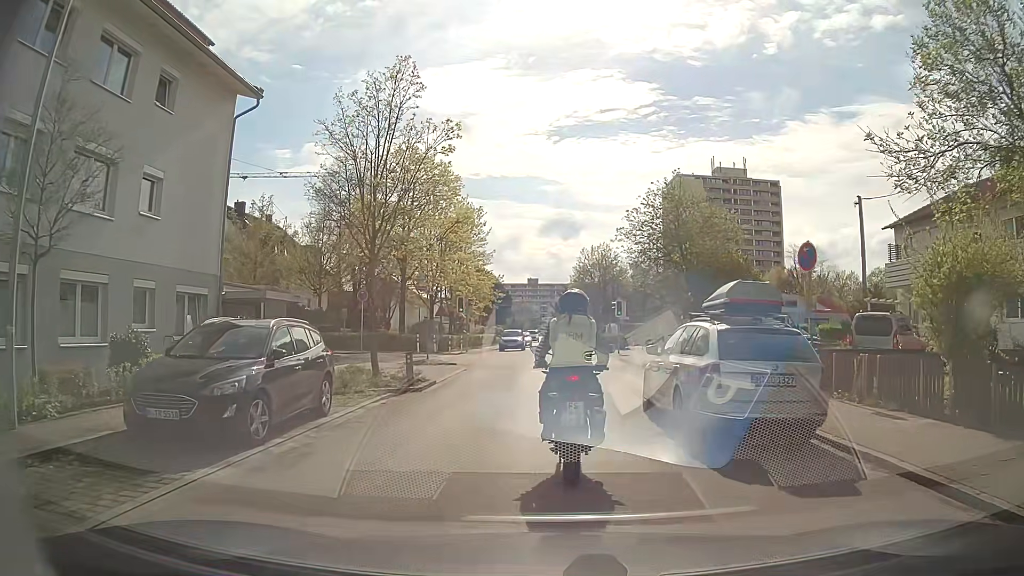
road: residential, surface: asphalt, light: Day
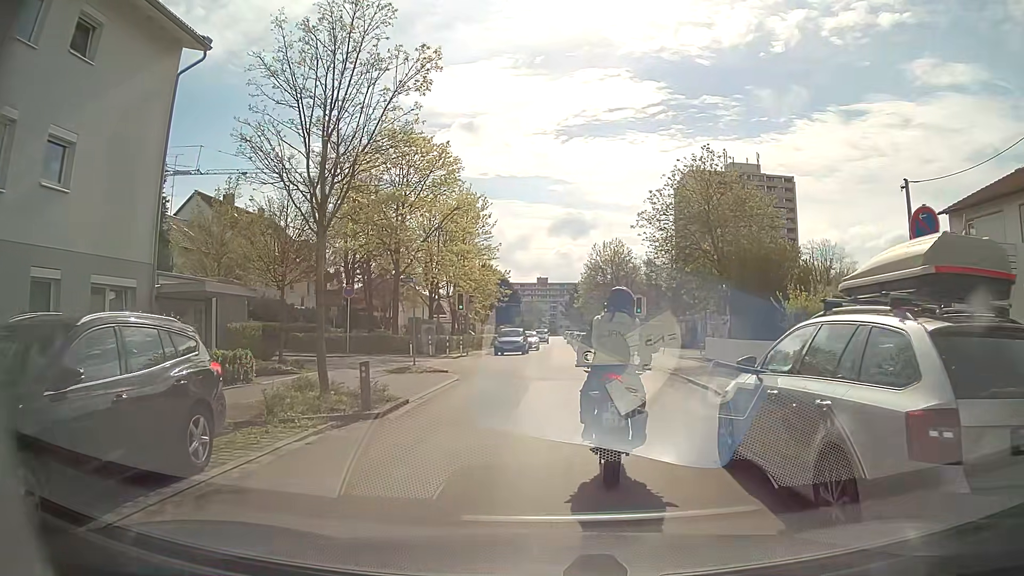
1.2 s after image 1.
(-0.1, +4.3) m; -1°
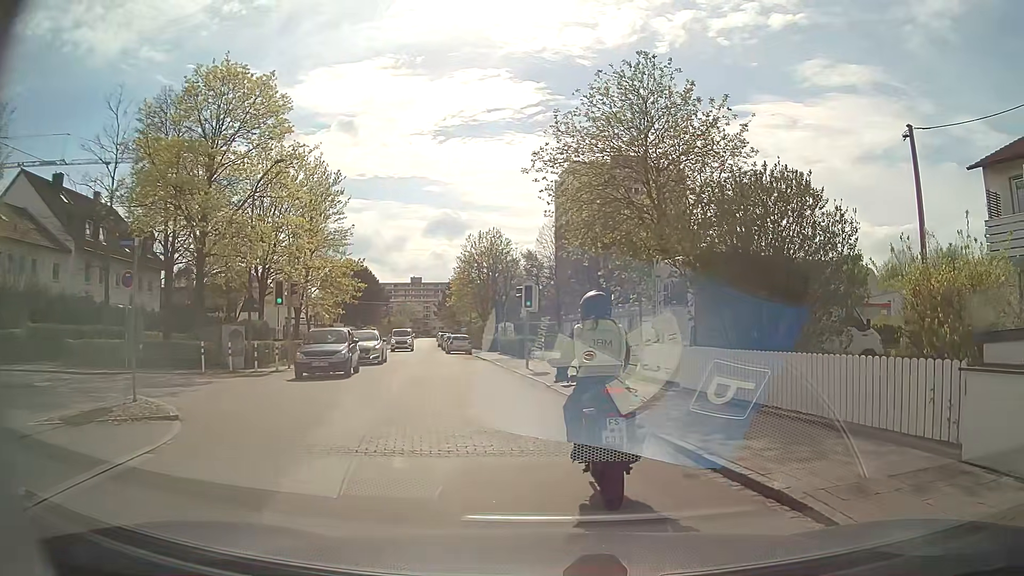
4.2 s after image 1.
(+0.3, +10.3) m; +9°
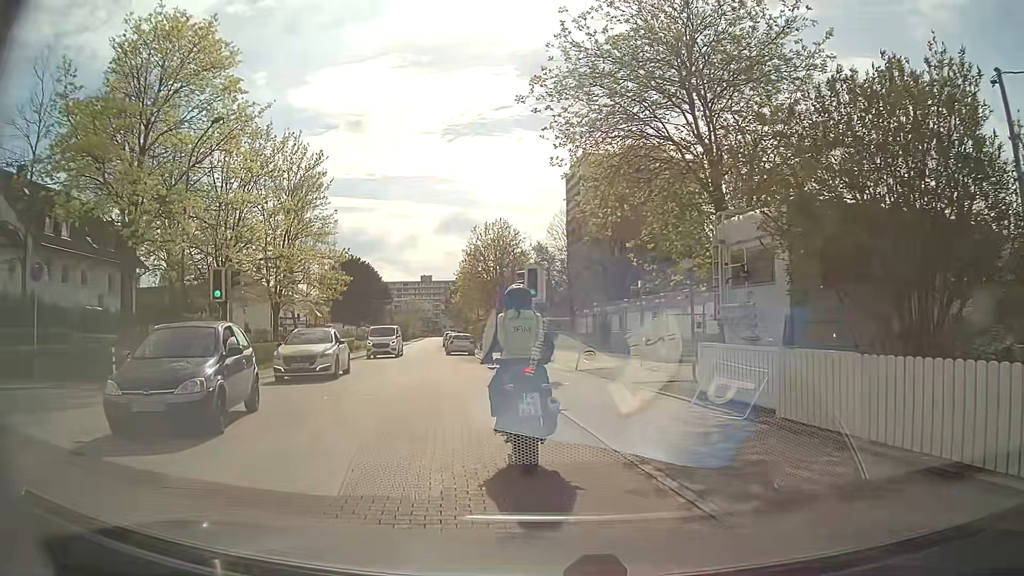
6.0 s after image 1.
(+0.1, +5.6) m; -1°
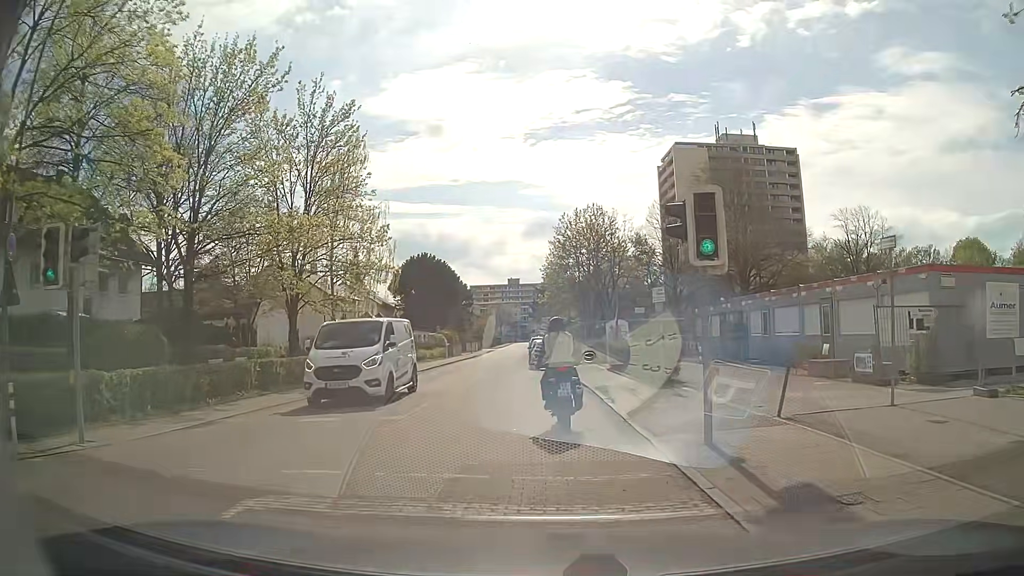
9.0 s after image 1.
(-1.0, +11.2) m; -9°
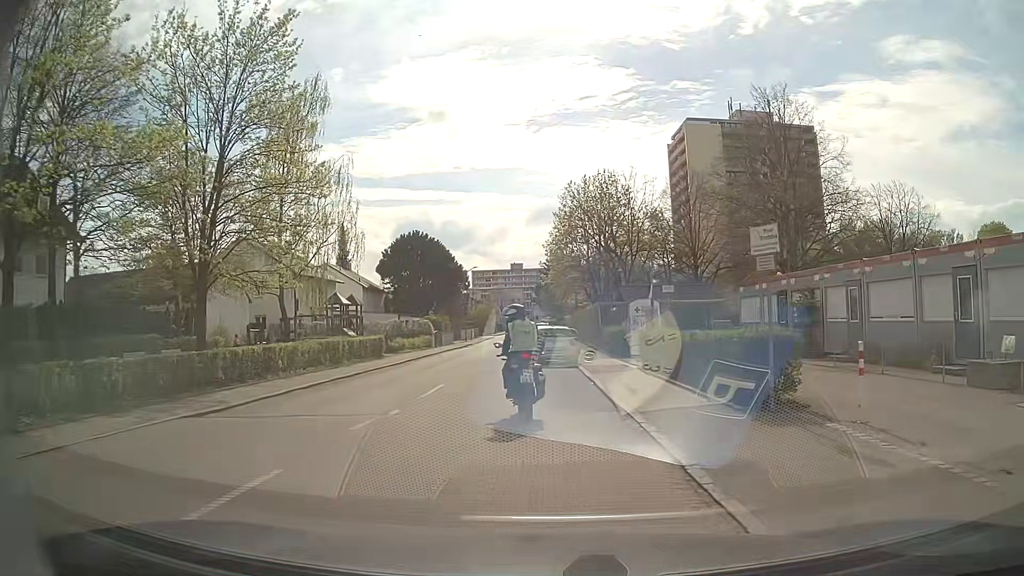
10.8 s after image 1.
(+0.1, +8.8) m; 0°
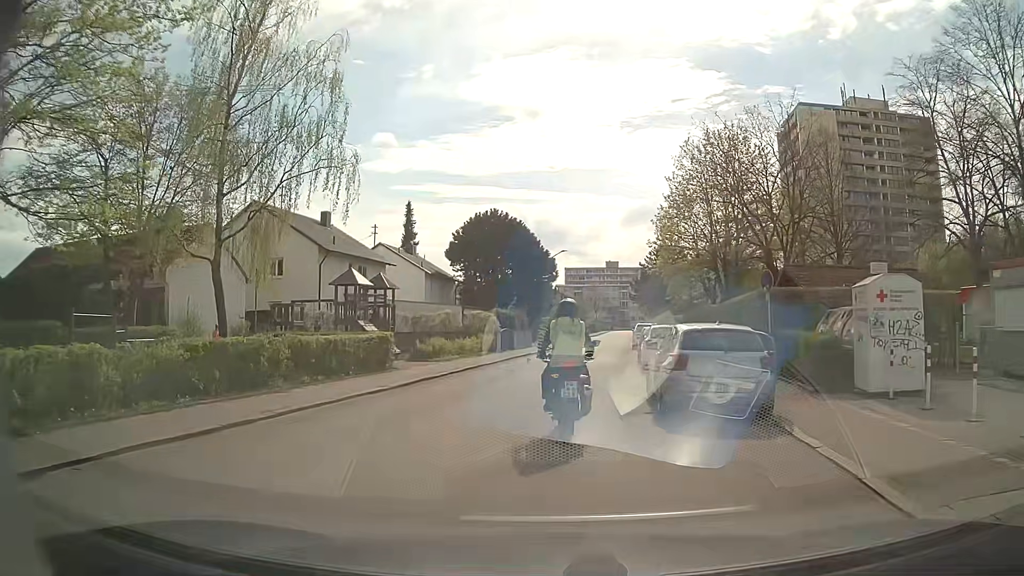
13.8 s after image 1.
(-0.6, +14.2) m; -7°
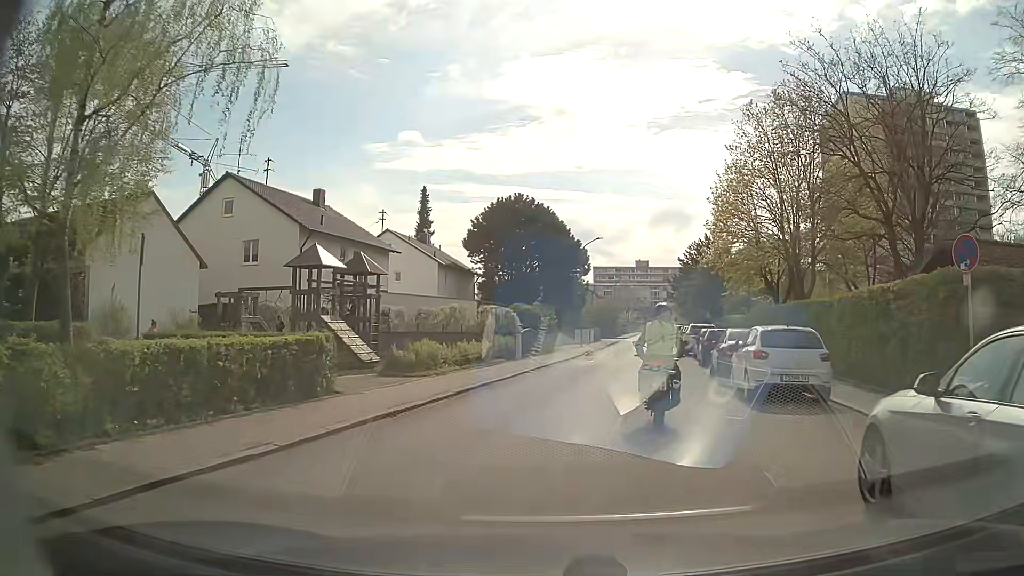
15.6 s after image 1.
(-0.2, +8.3) m; -2°
(+1, +10) (+3, +20) (+4, +30) (+6, +40) (+8, +49) (+9, +59) (+11, +69) (+12, +79) (+14, +89) (+15, +99) m
